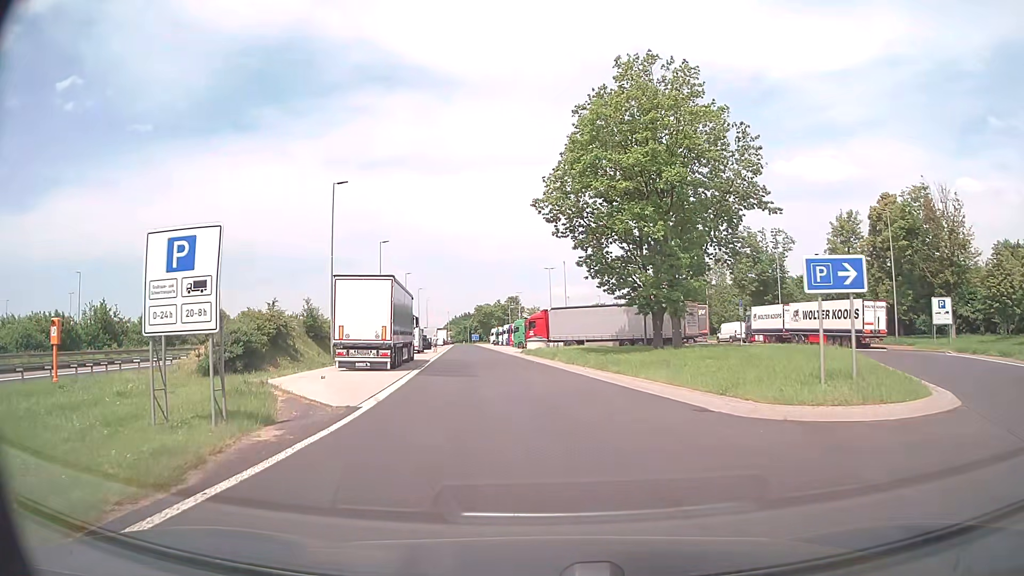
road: service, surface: asphalt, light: Day
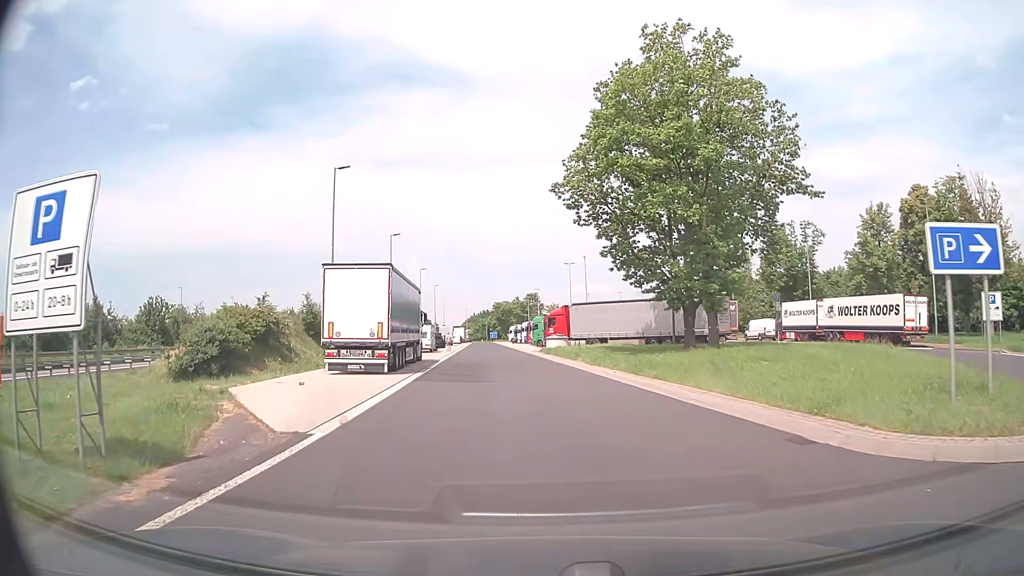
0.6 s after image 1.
(-0.1, +4.0) m; -1°
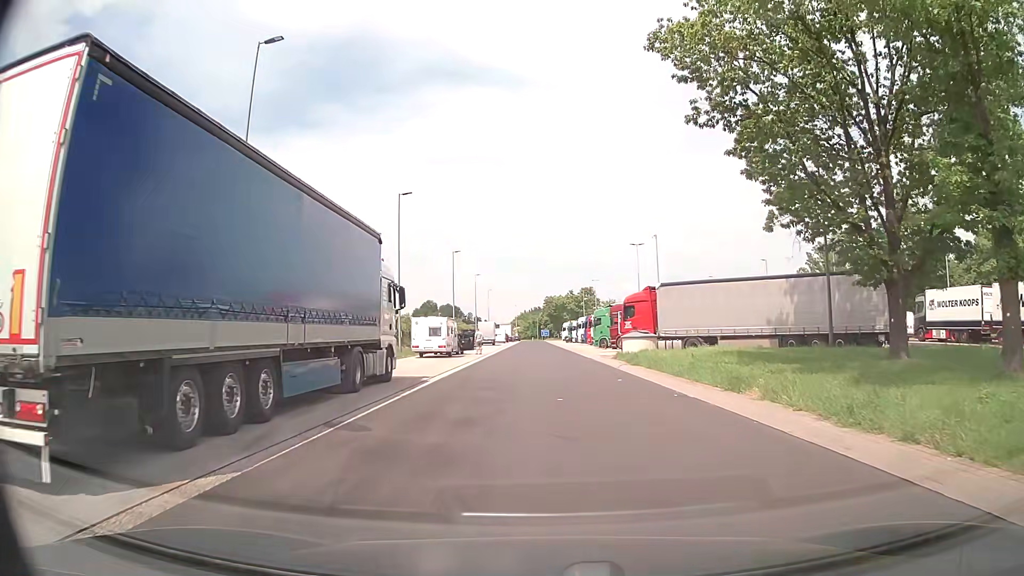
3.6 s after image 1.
(-1.2, +19.9) m; -5°
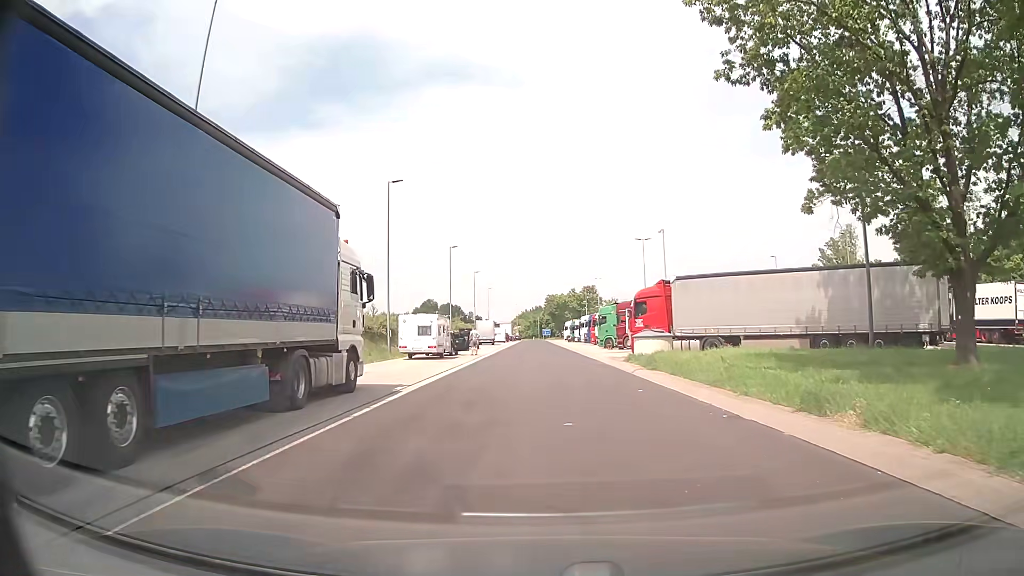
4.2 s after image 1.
(0.0, +4.0) m; 0°
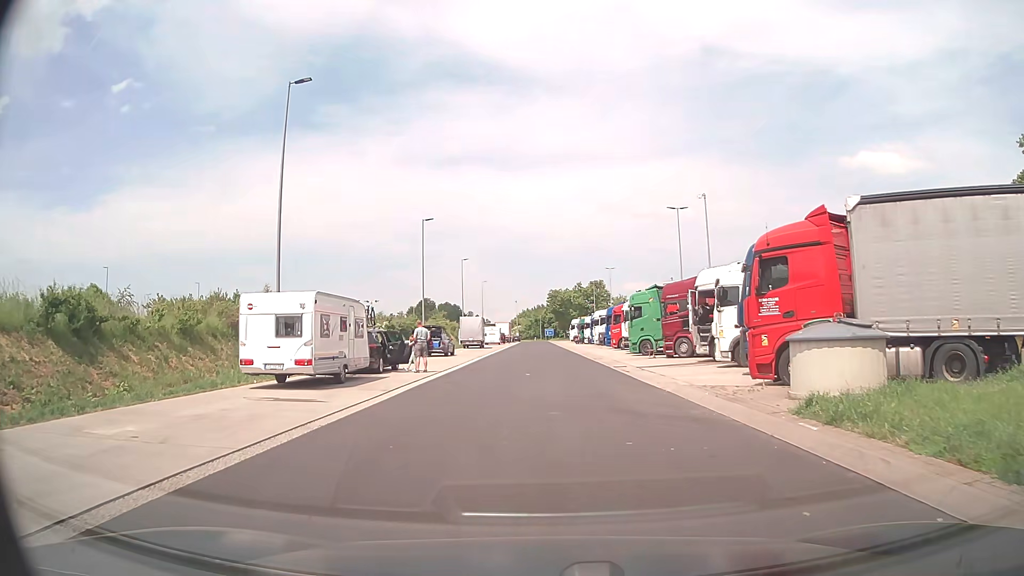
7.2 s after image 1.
(0.0, +20.1) m; +1°
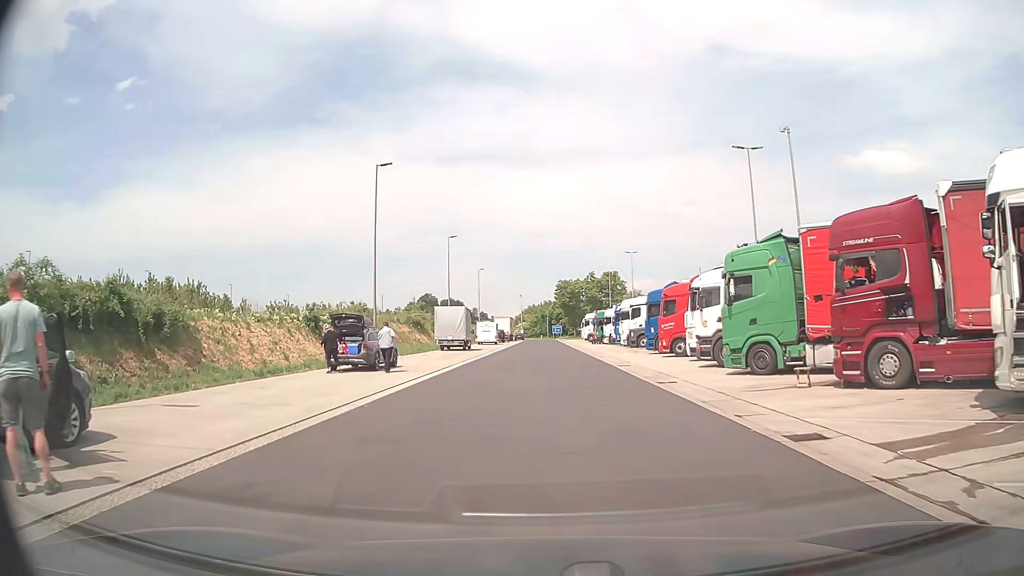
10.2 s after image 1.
(-0.3, +20.1) m; -1°
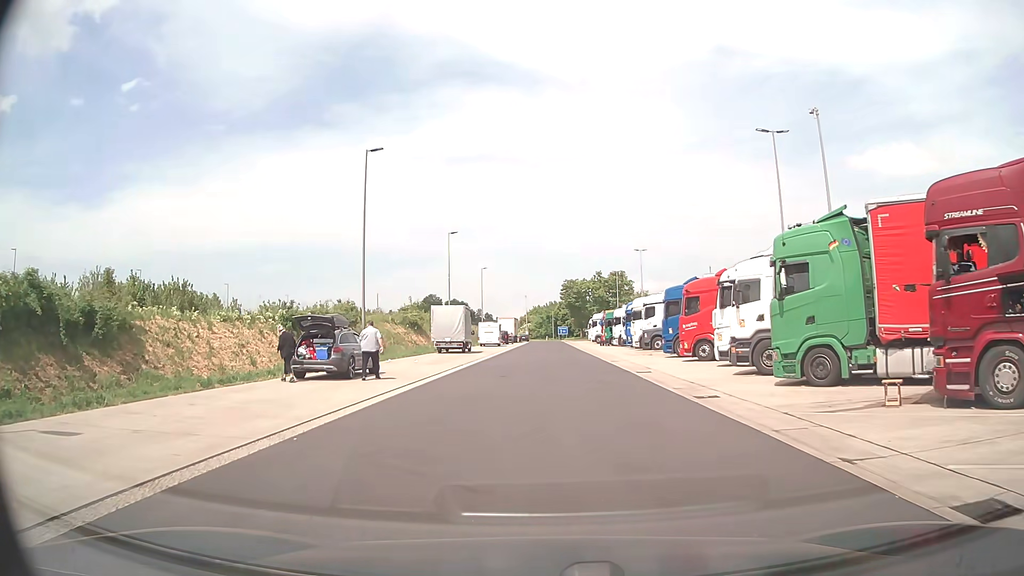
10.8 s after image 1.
(0.0, +3.9) m; -1°
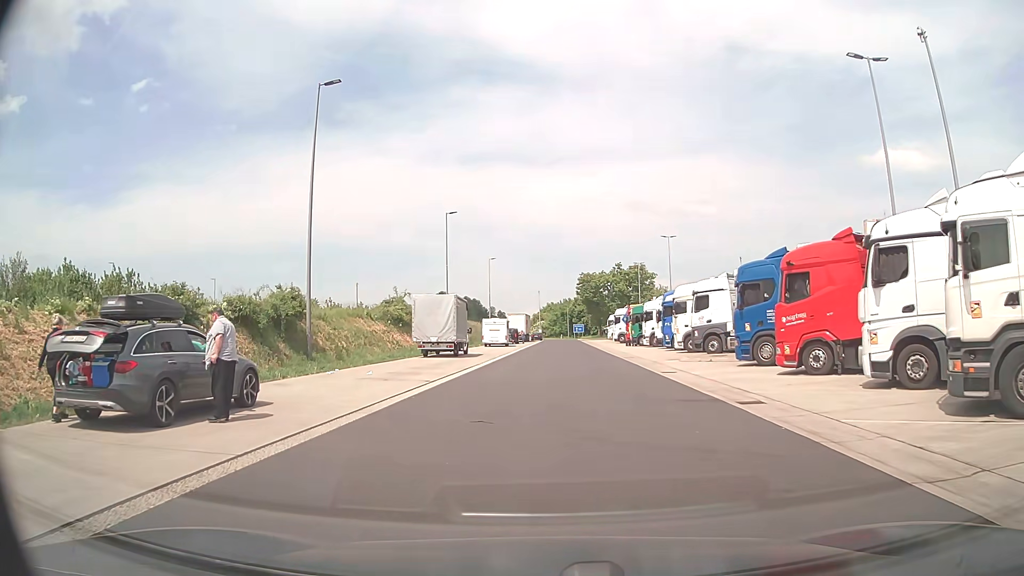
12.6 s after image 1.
(-0.1, +11.1) m; -1°
